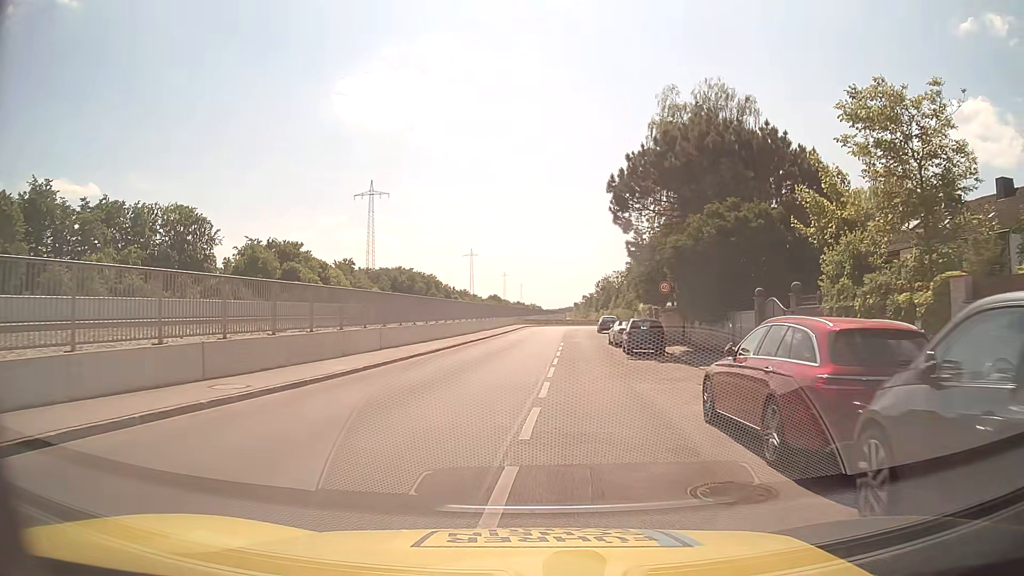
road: residential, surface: asphalt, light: Day
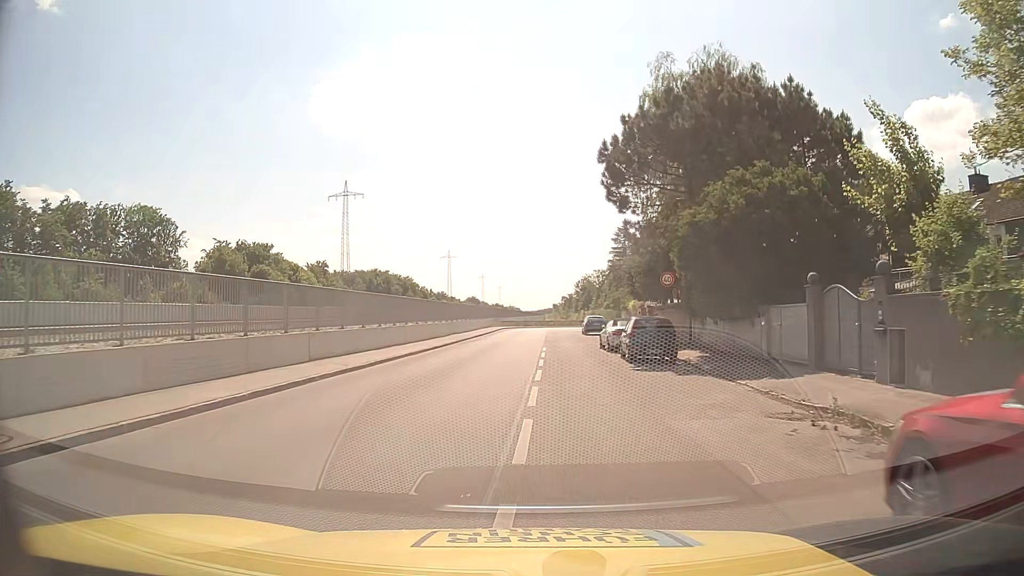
(+0.1, +6.0) m; +2°
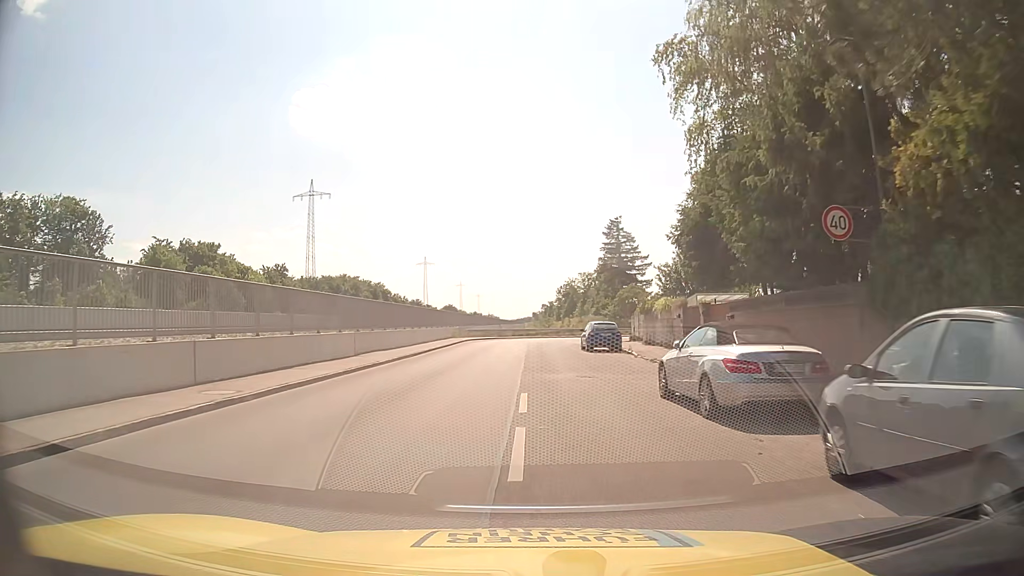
(+0.3, +18.7) m; +2°
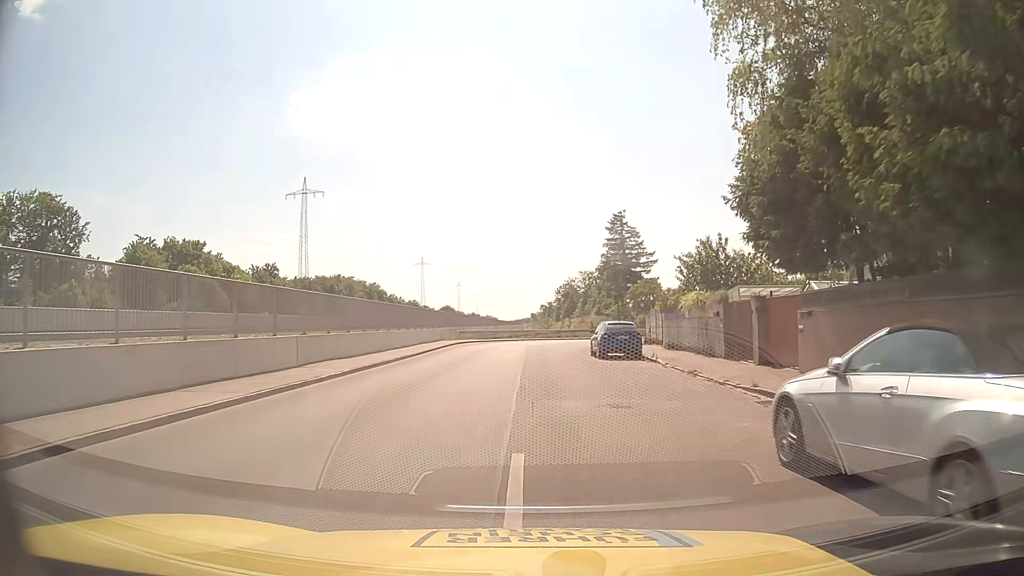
(0.0, +6.3) m; 0°
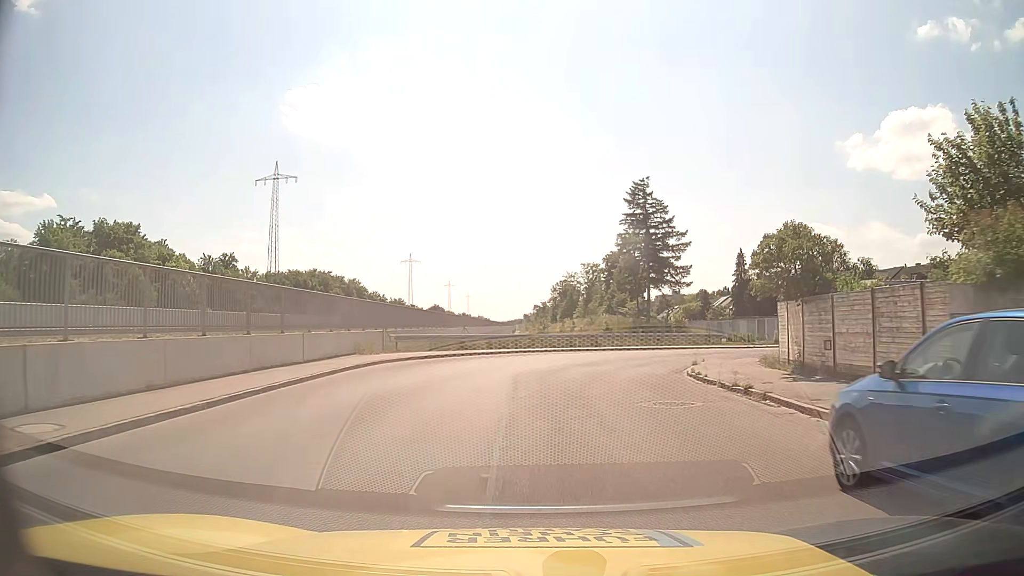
(+0.1, +23.8) m; +1°
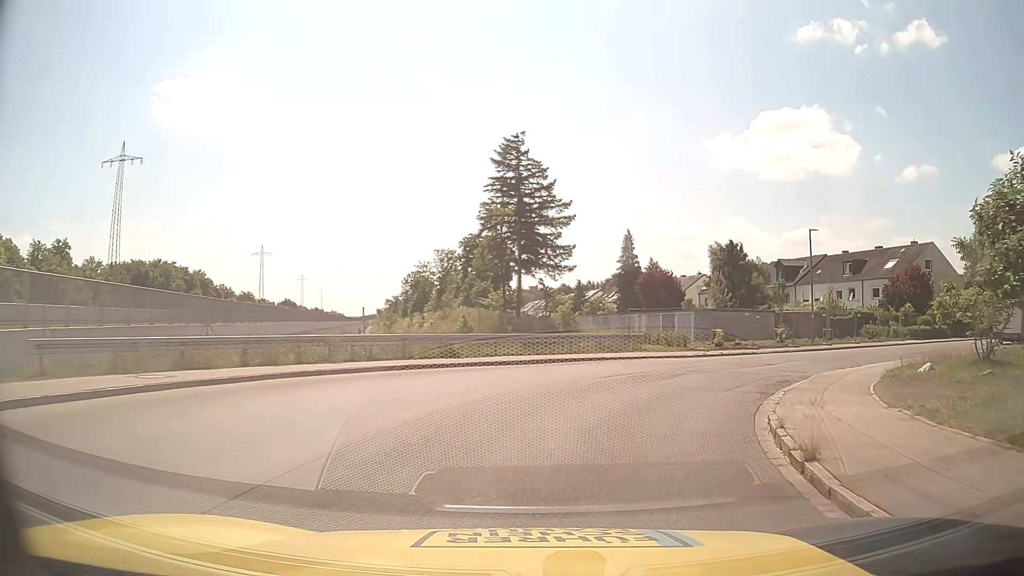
(+1.3, +16.9) m; +11°
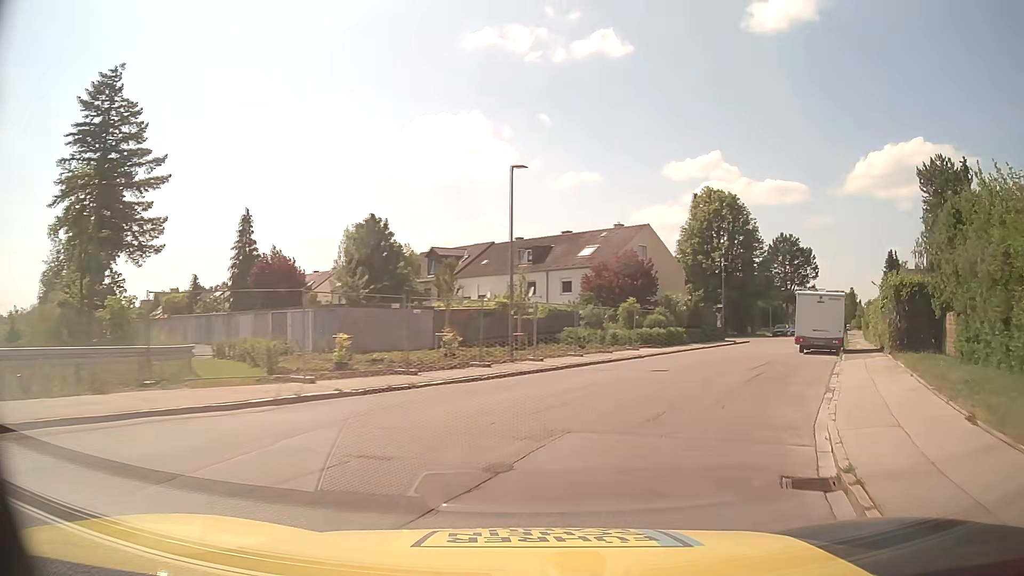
(+4.2, +15.9) m; +31°
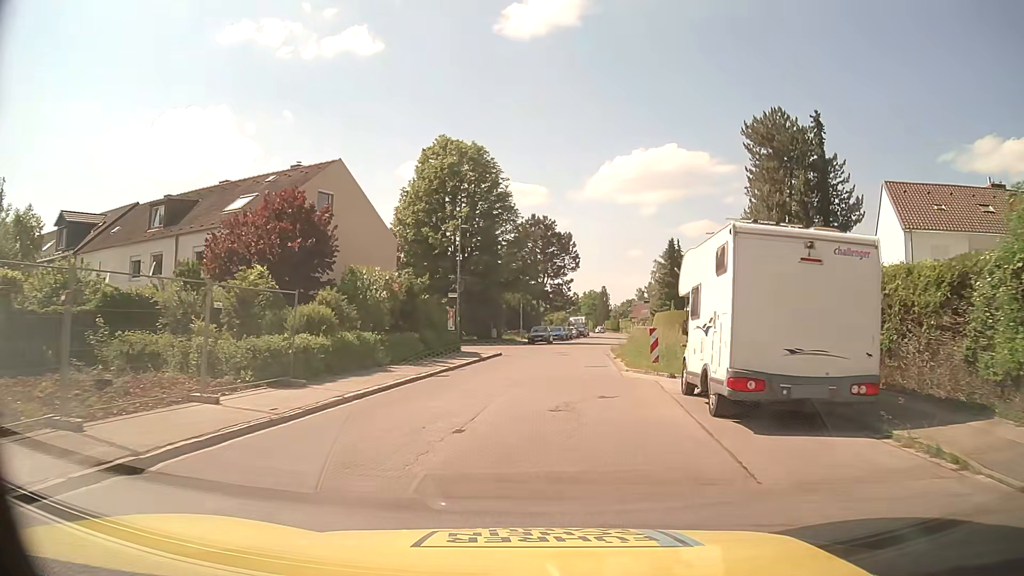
(+5.5, +21.4) m; +23°
(0, +10) (+1, +20) (+2, +30) (+3, +40) (+5, +50) (+6, +60) (+8, +69) (+10, +79) (+12, +89) (+13, +99) m
